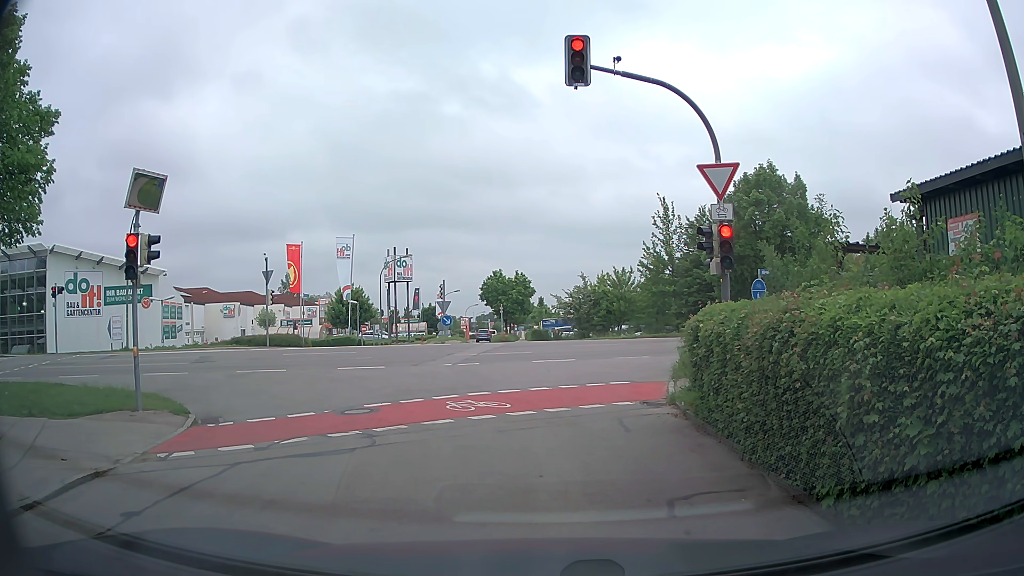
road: residential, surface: asphalt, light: Day
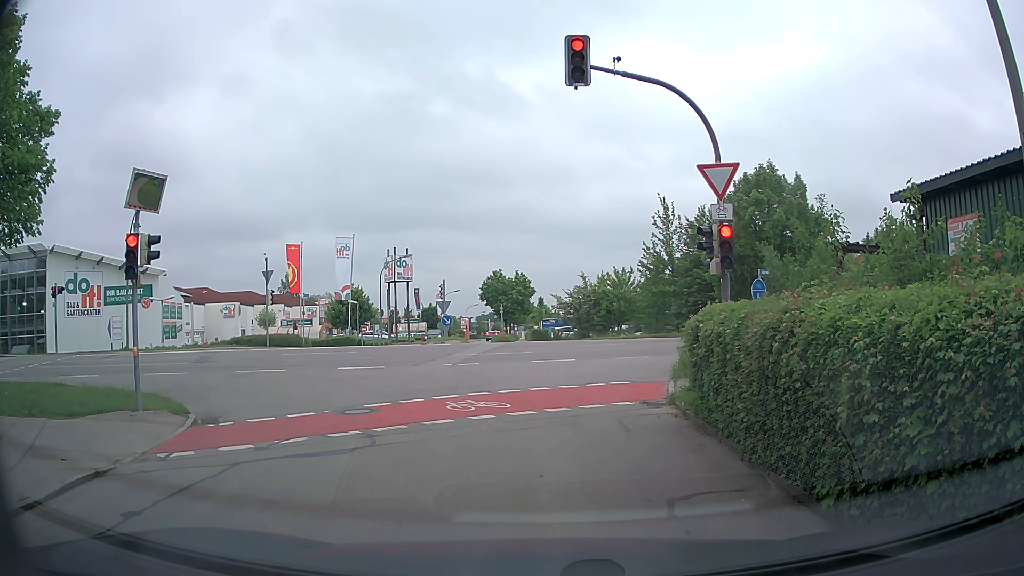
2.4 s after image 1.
(0.0, 0.0) m; 0°
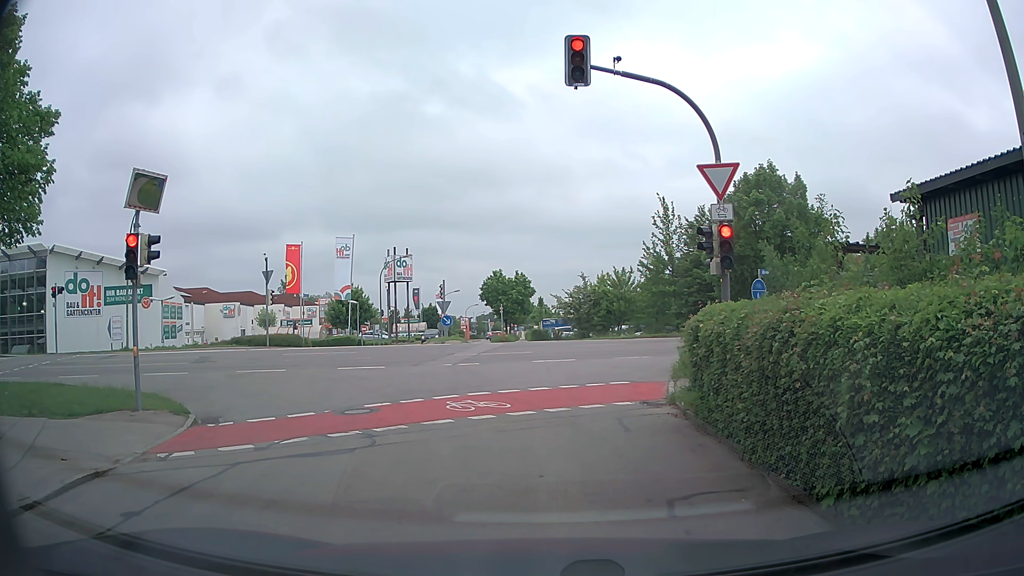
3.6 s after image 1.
(0.0, 0.0) m; 0°
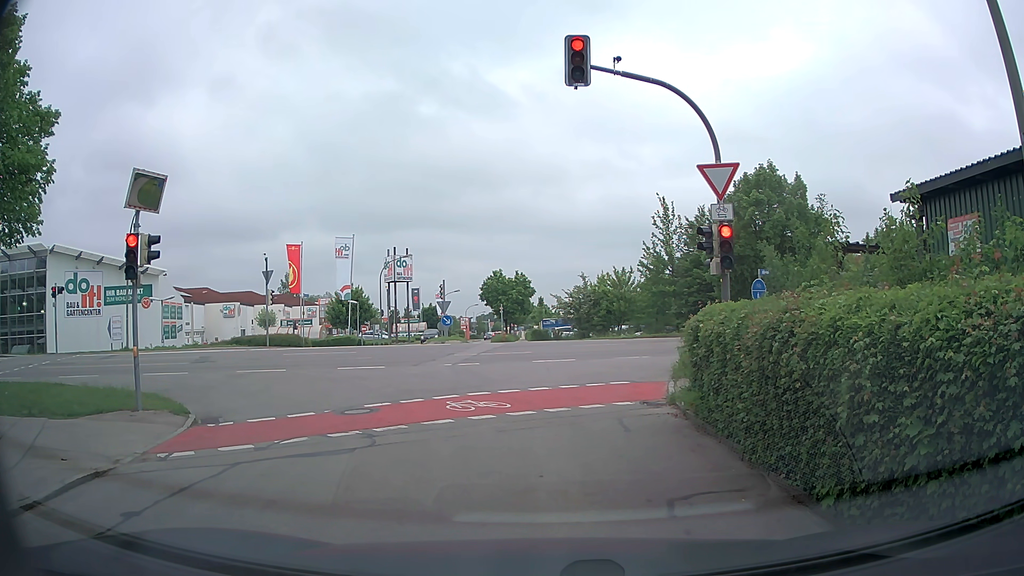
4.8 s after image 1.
(0.0, 0.0) m; 0°
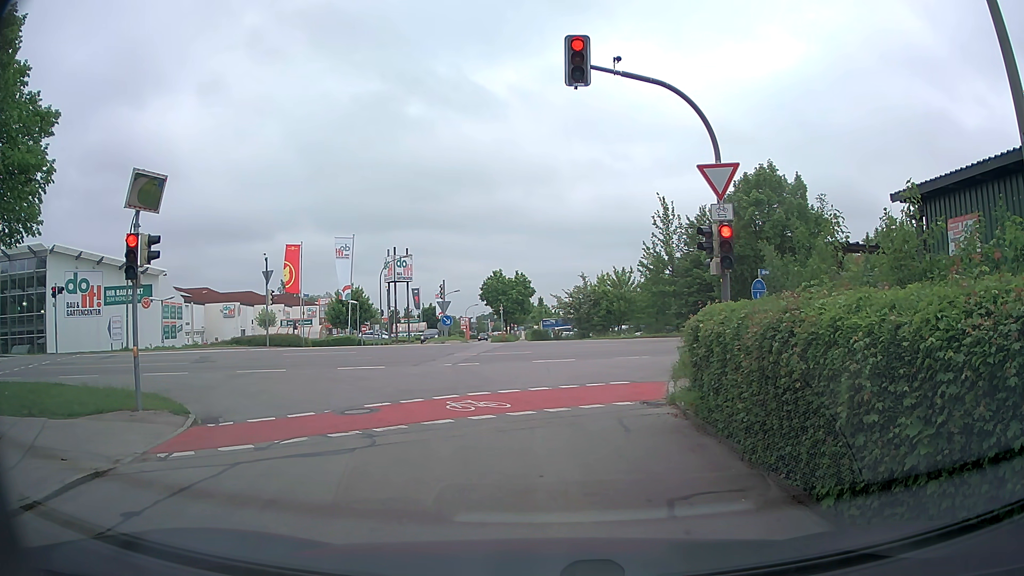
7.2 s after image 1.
(0.0, 0.0) m; 0°
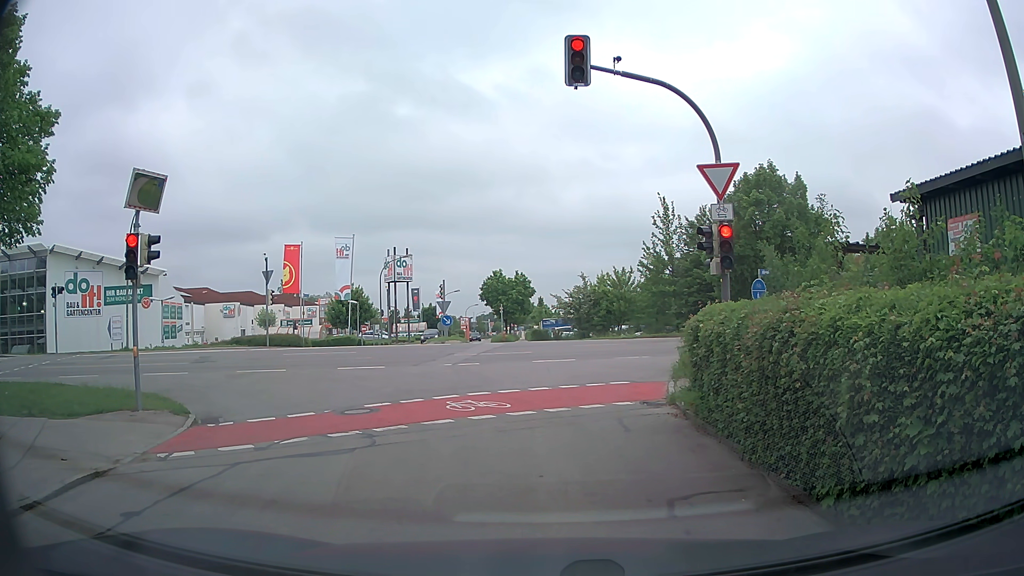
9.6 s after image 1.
(0.0, 0.0) m; 0°
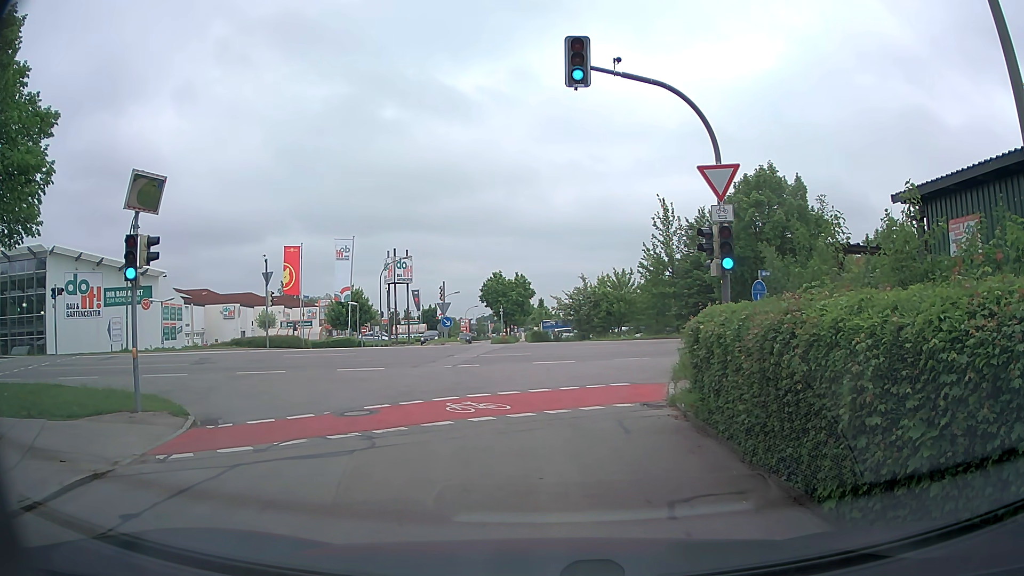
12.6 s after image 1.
(0.0, 0.0) m; 0°
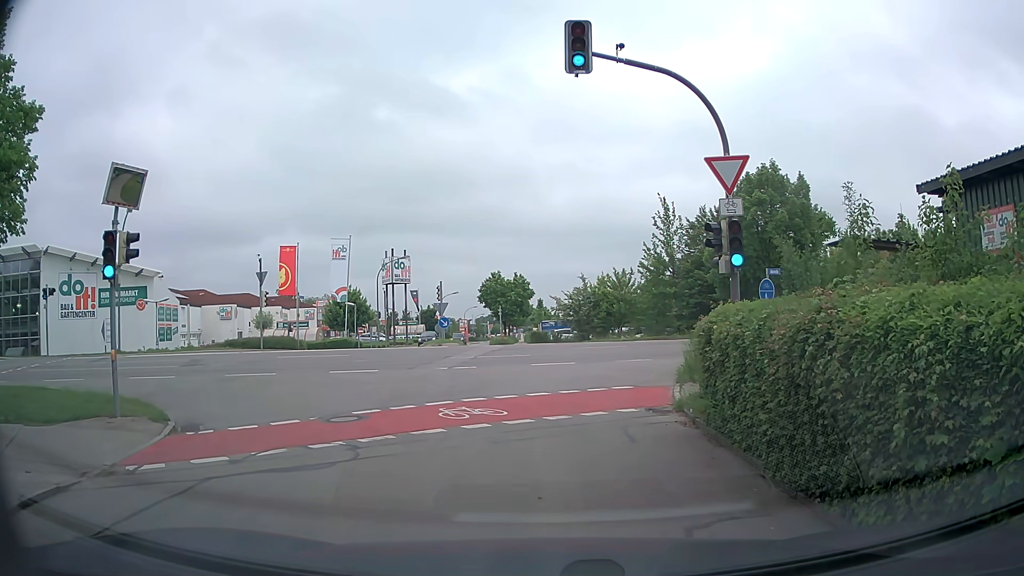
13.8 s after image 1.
(0.0, +0.7) m; 0°
